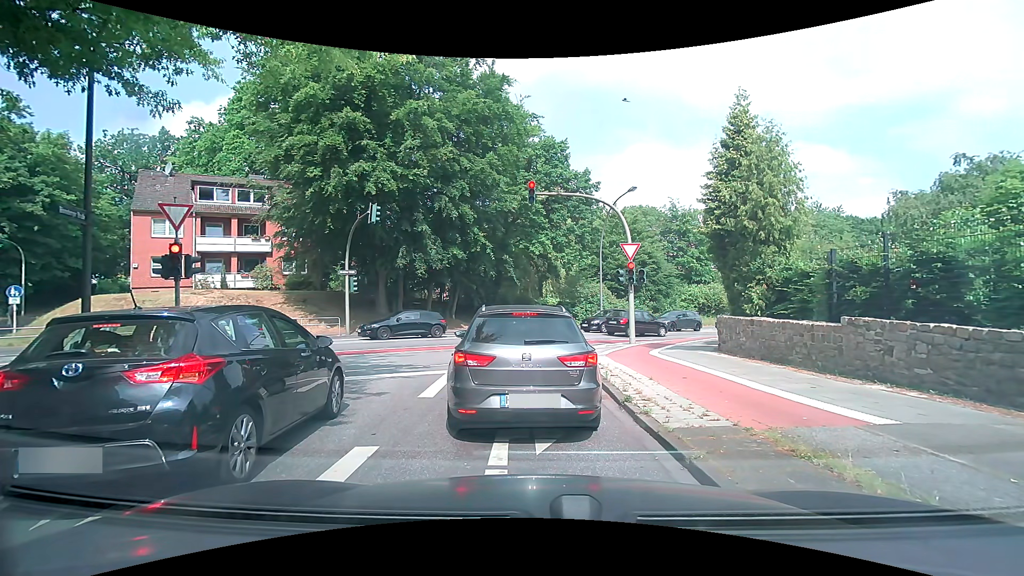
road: residential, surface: asphalt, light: Day
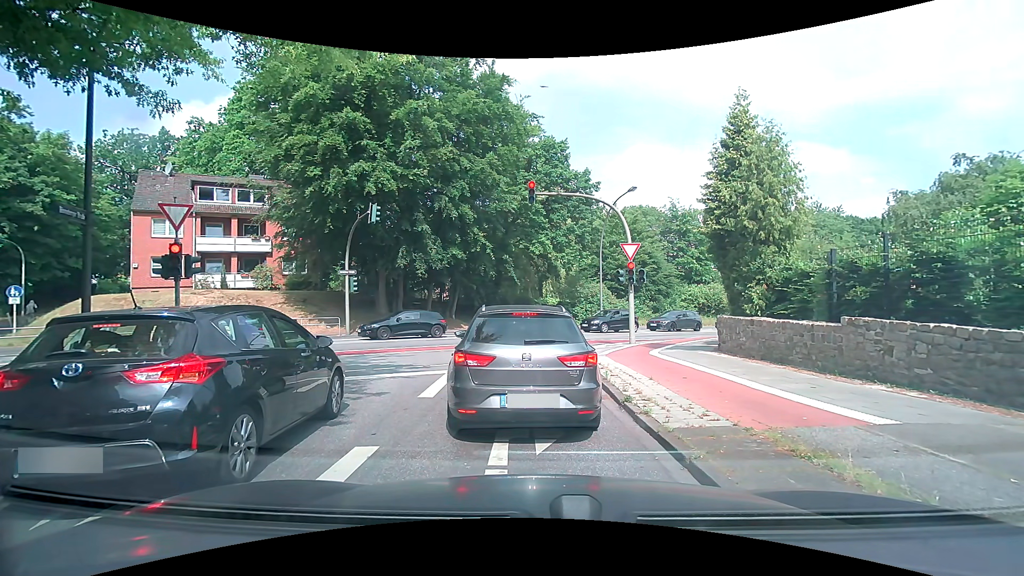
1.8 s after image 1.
(0.0, 0.0) m; 0°
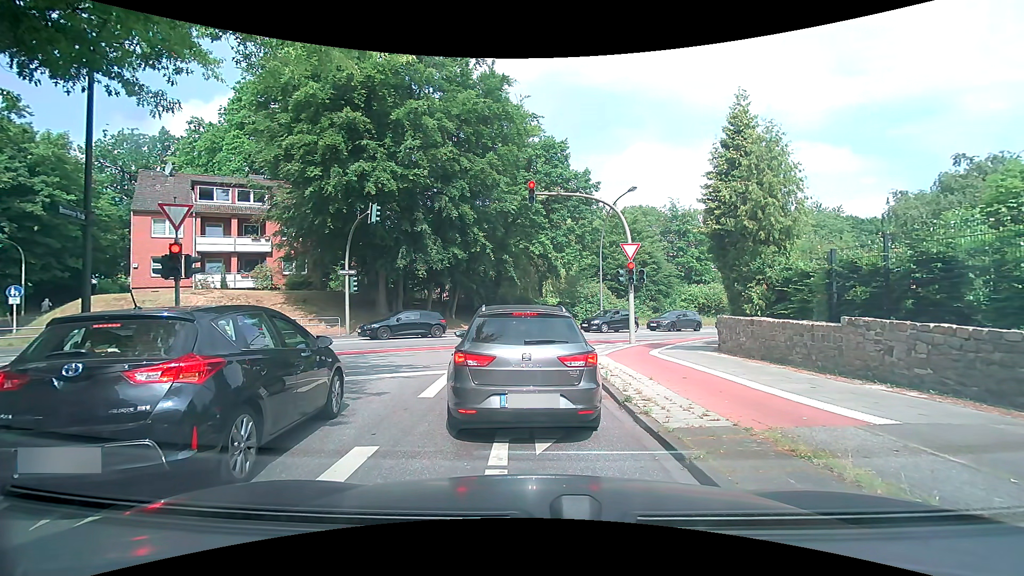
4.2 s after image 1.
(0.0, 0.0) m; 0°
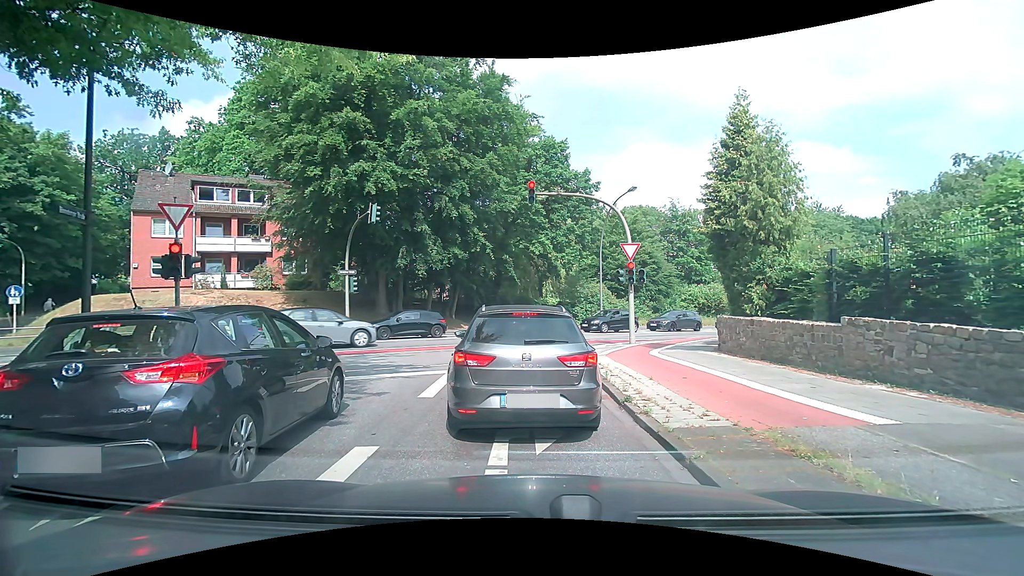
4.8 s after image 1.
(0.0, 0.0) m; 0°
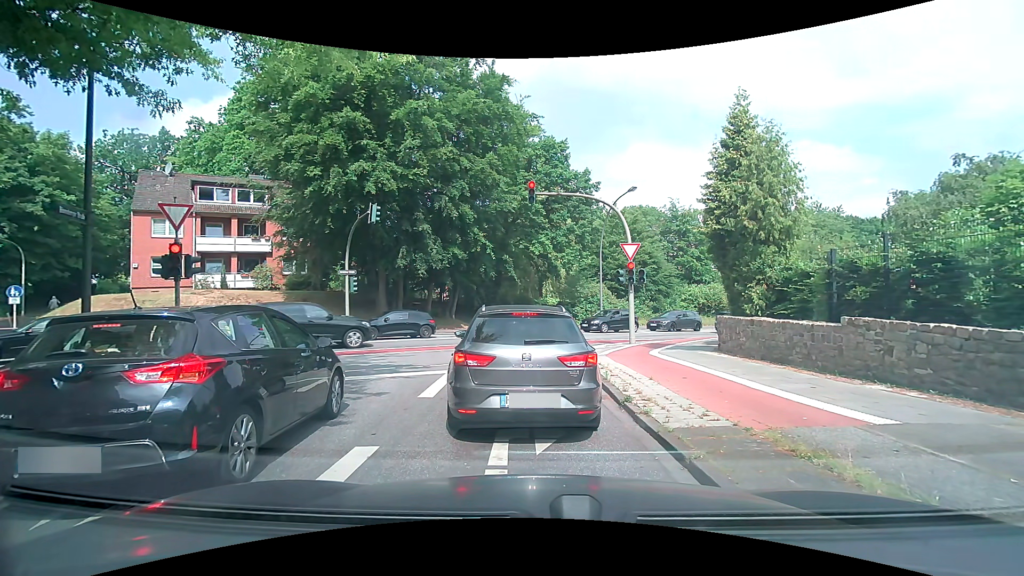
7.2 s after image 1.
(0.0, 0.0) m; 0°
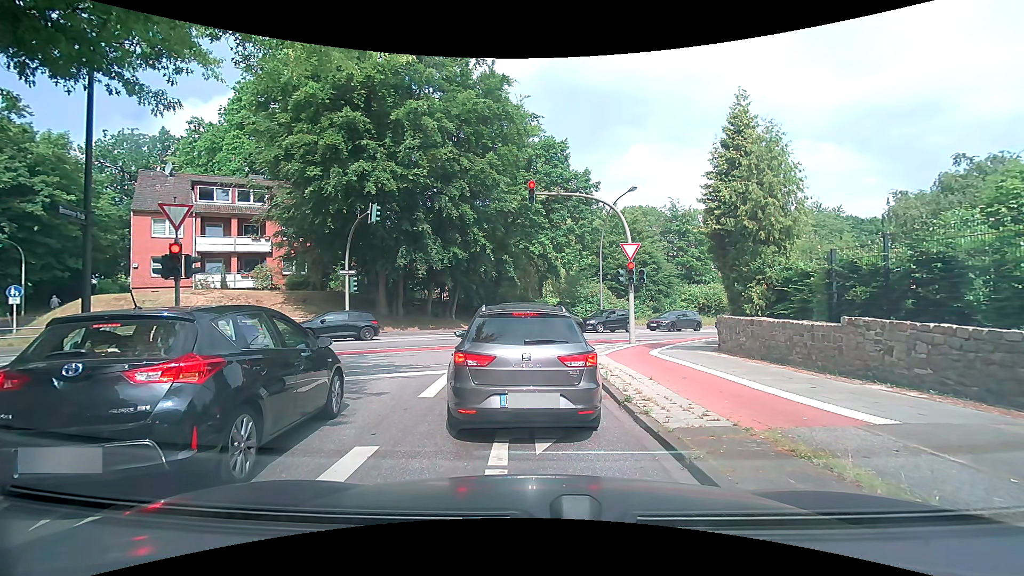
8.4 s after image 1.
(0.0, 0.0) m; 0°
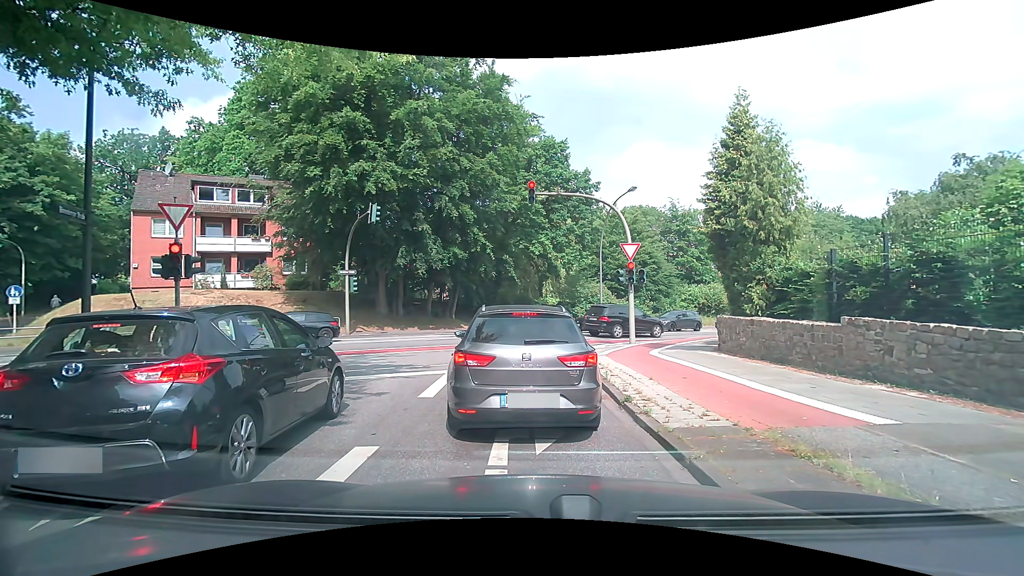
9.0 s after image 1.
(0.0, 0.0) m; 0°
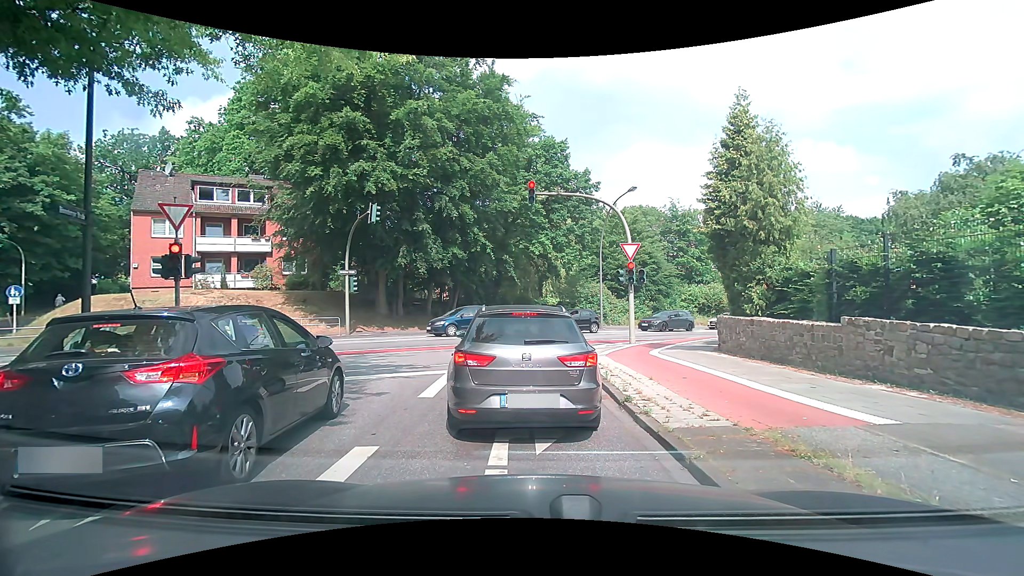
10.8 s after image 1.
(0.0, 0.0) m; 0°
